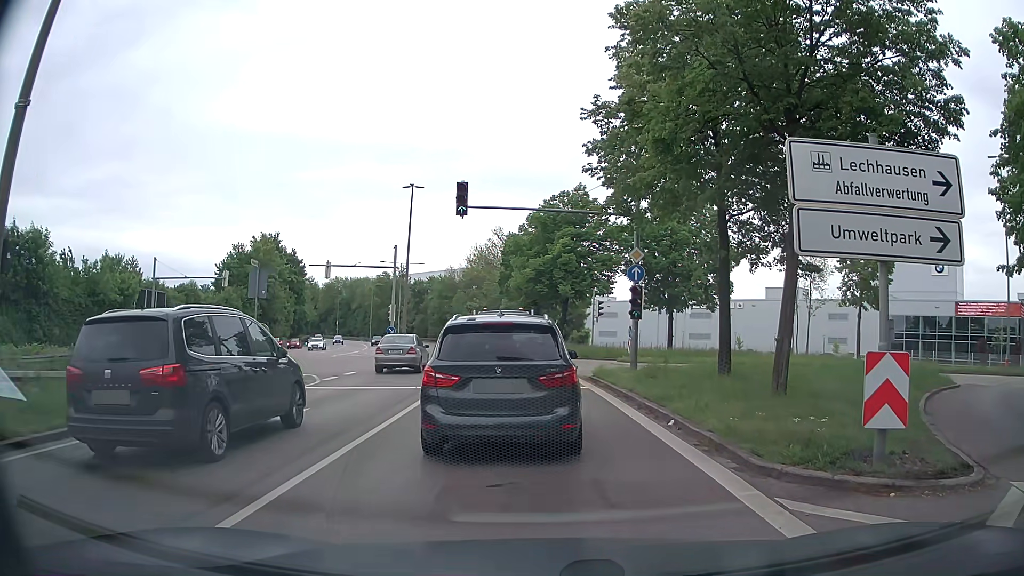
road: primary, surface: asphalt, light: Day
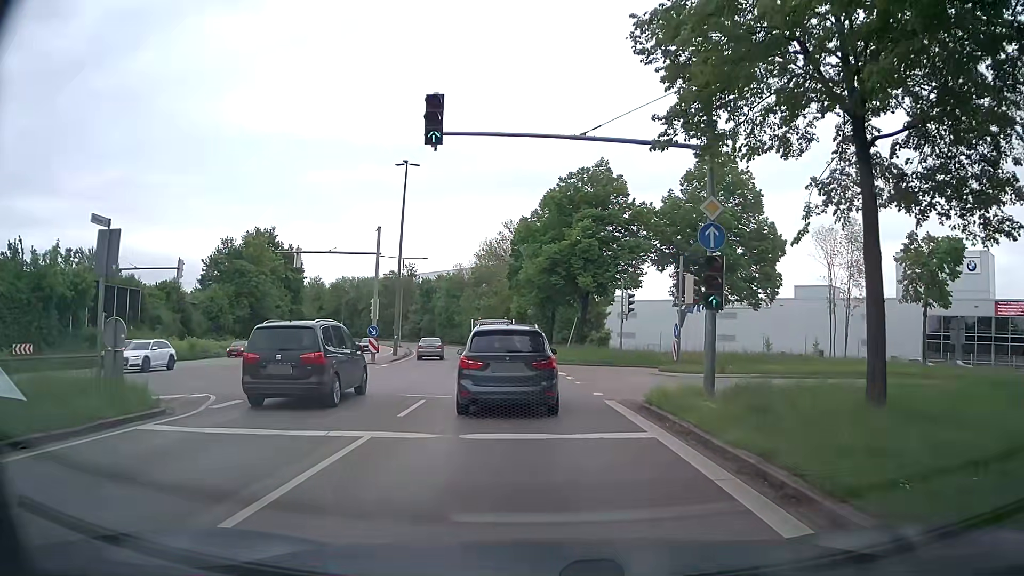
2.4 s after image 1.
(+0.1, +9.0) m; +1°
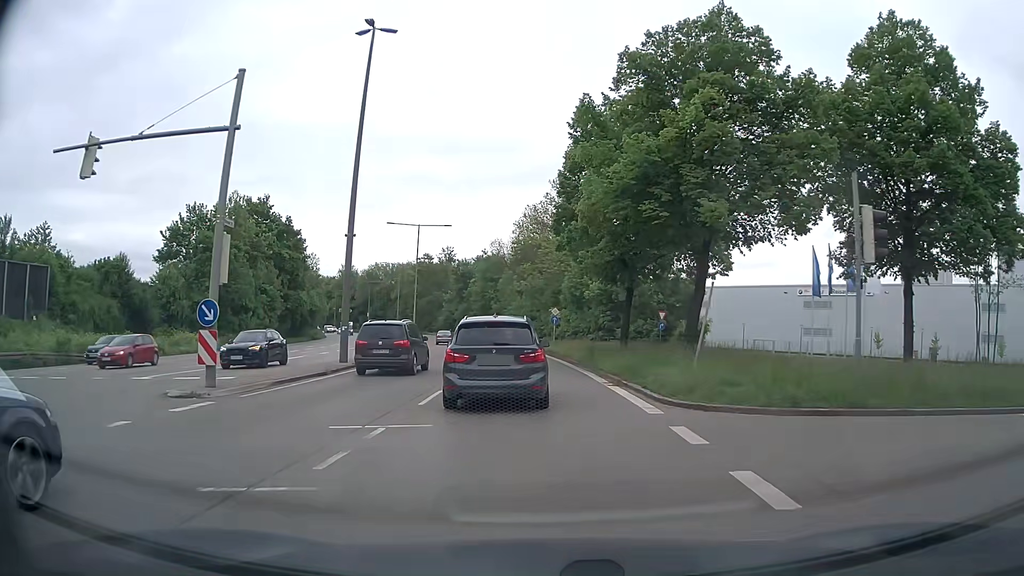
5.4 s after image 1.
(-1.0, +23.7) m; -5°
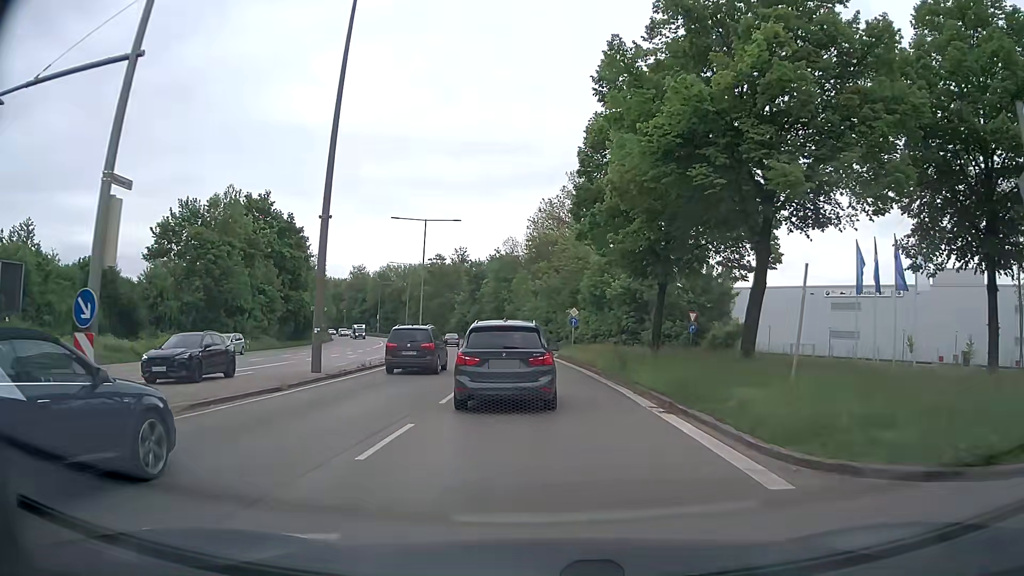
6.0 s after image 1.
(-0.1, +5.2) m; -1°
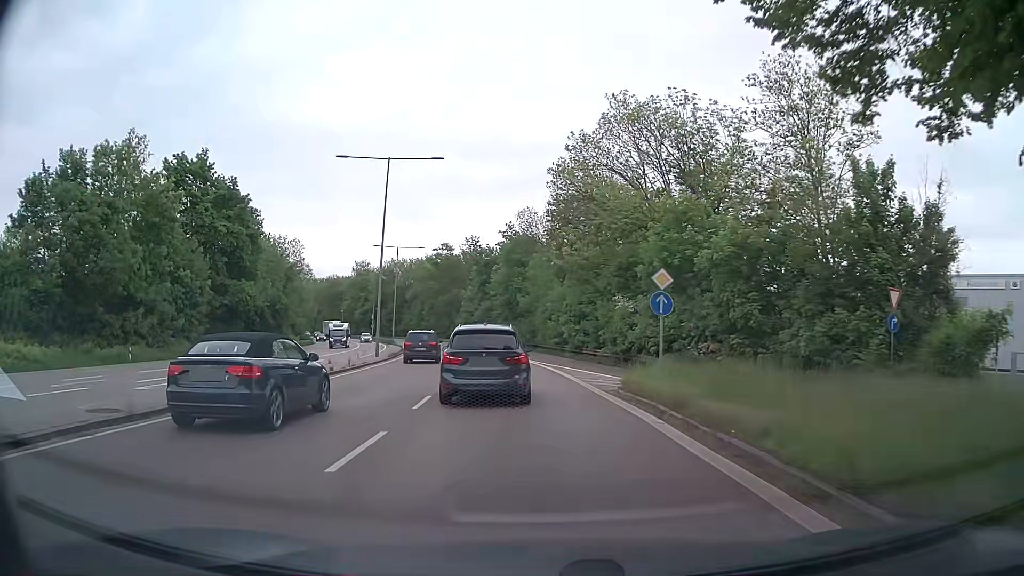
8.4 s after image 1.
(-0.4, +25.0) m; -2°
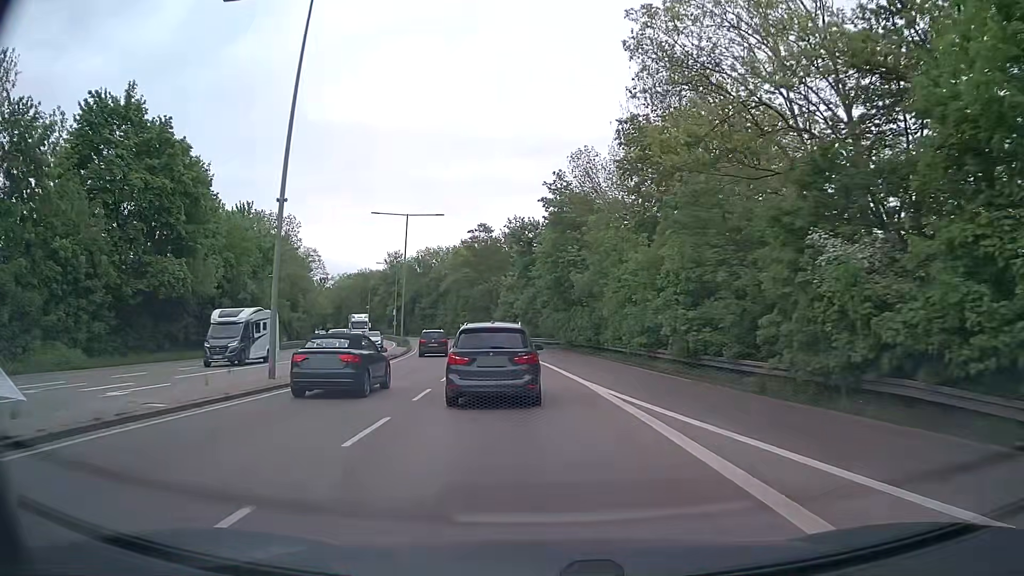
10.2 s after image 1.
(-0.8, +22.8) m; -4°
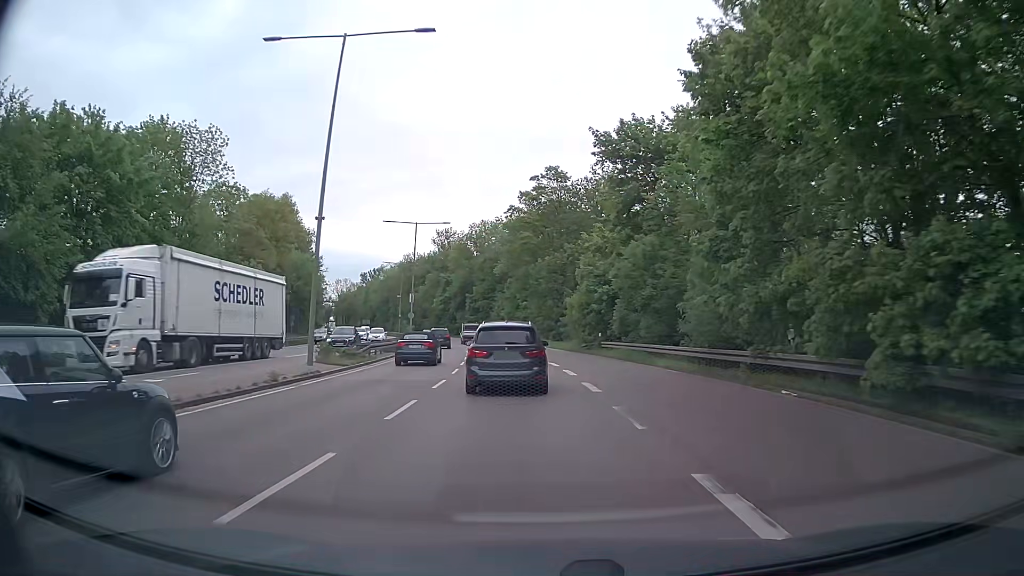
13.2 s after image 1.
(-2.3, +39.8) m; -7°
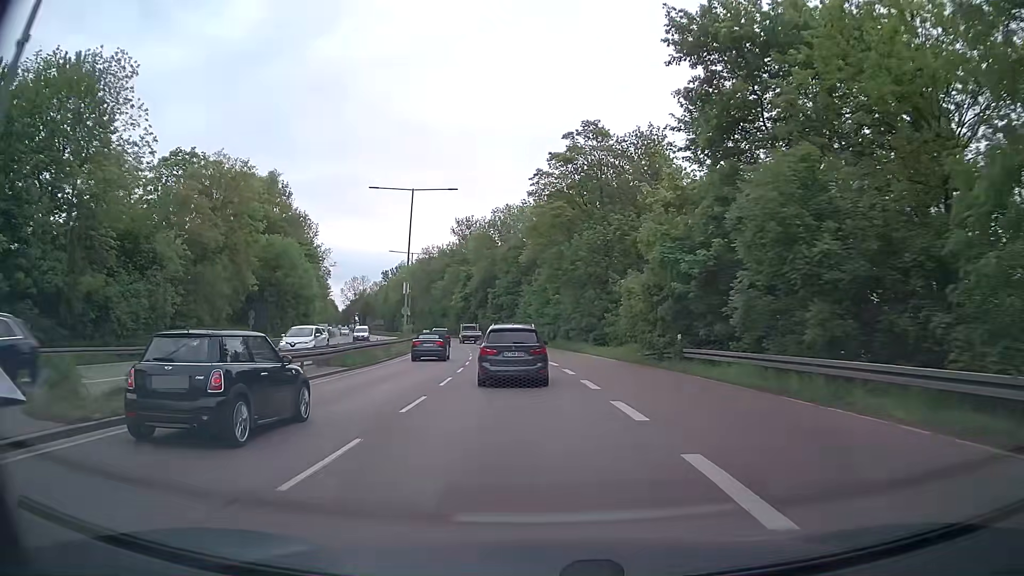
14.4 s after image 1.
(-0.3, +17.0) m; -3°
(0, +10) (0, +20) (-1, +30) (-1, +40) (-2, +50) (-4, +60) (-5, +70) (-7, +80) (-9, +89) (-12, +99) m
